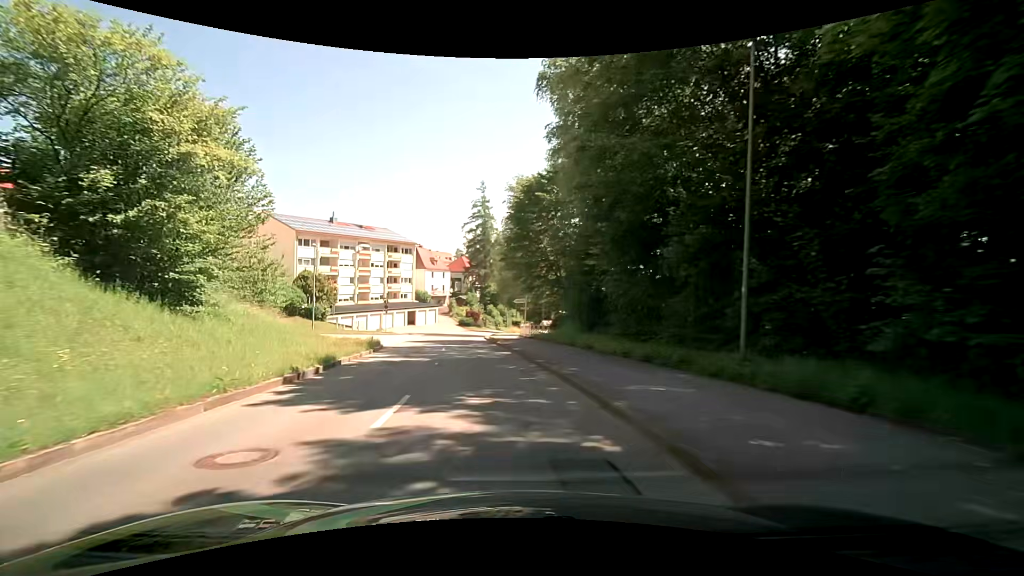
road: tertiary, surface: asphalt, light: Day
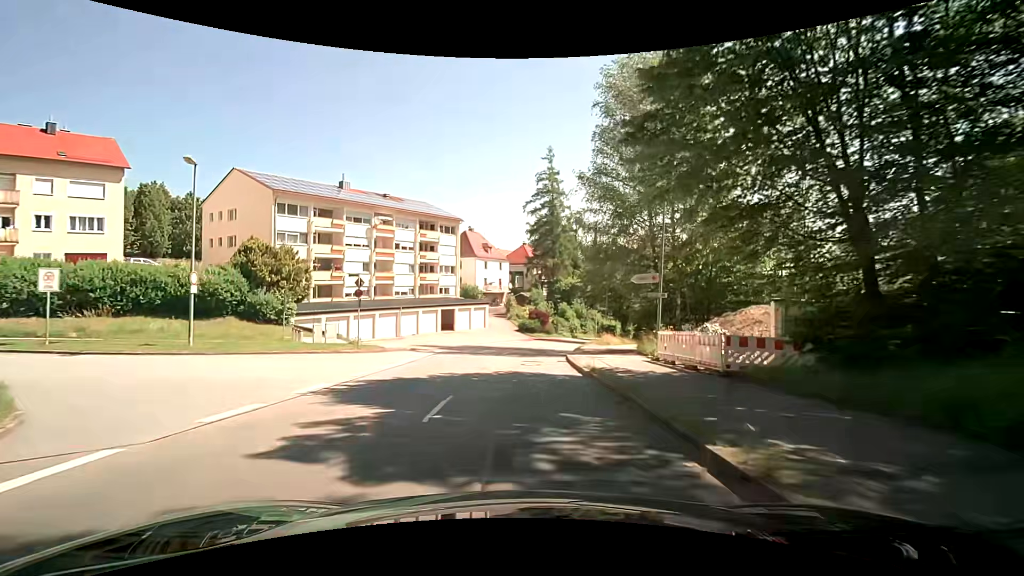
(-2.4, +26.8) m; -8°
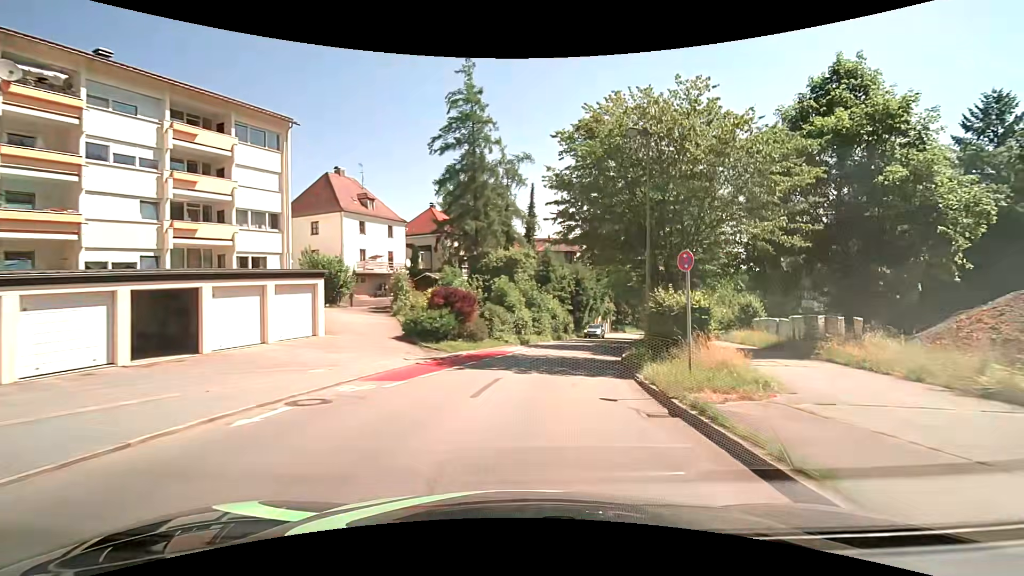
(+1.5, +33.8) m; +9°
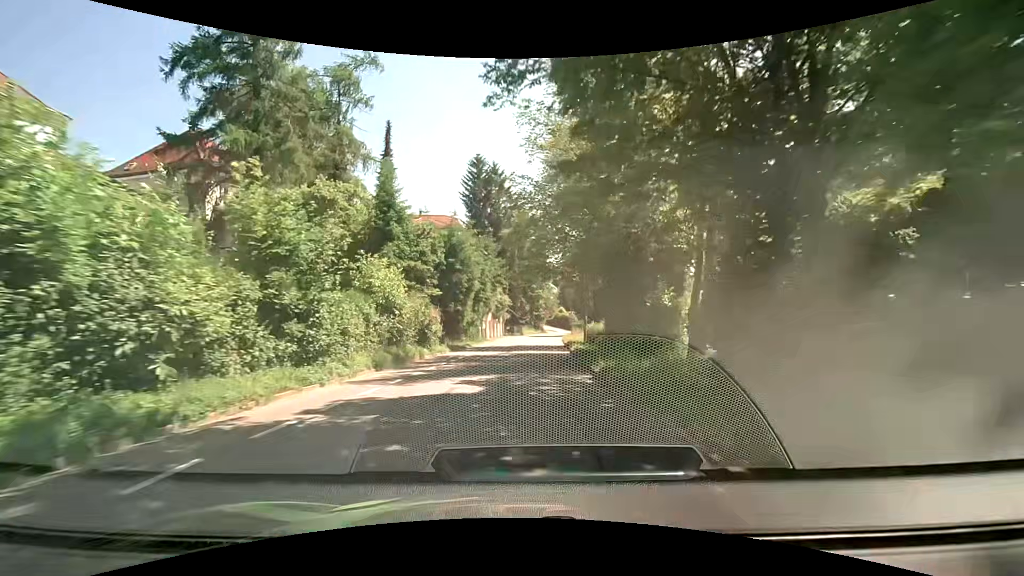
(+3.4, +27.6) m; +12°
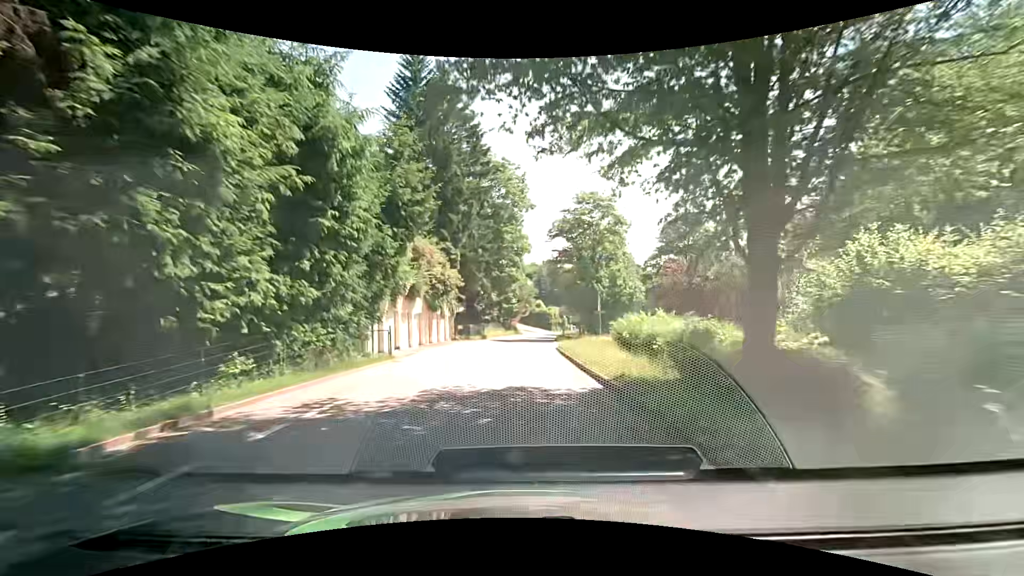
(+1.1, +28.1) m; +4°
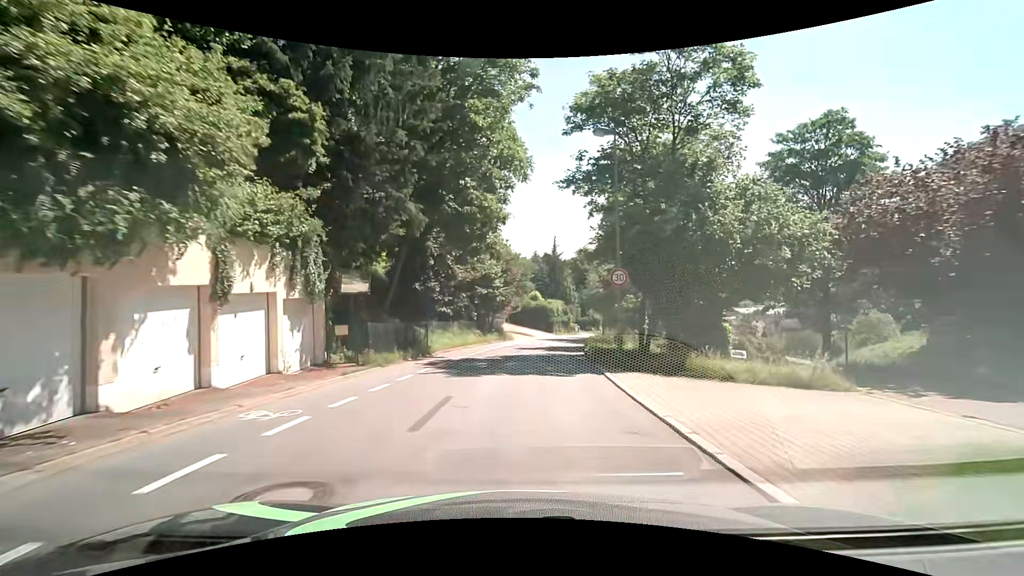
(0.0, +27.6) m; +1°
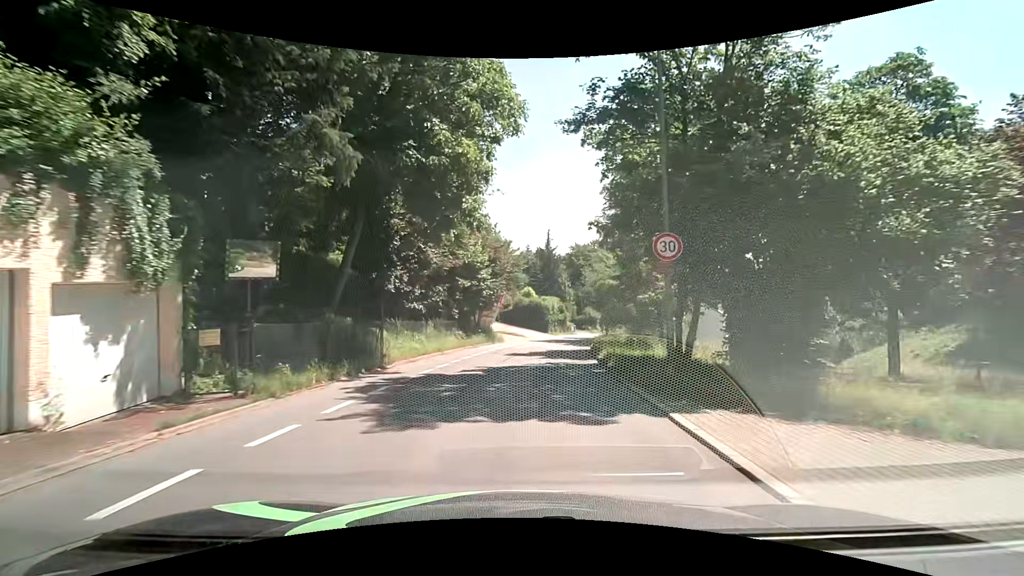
(+0.1, +6.4) m; +1°
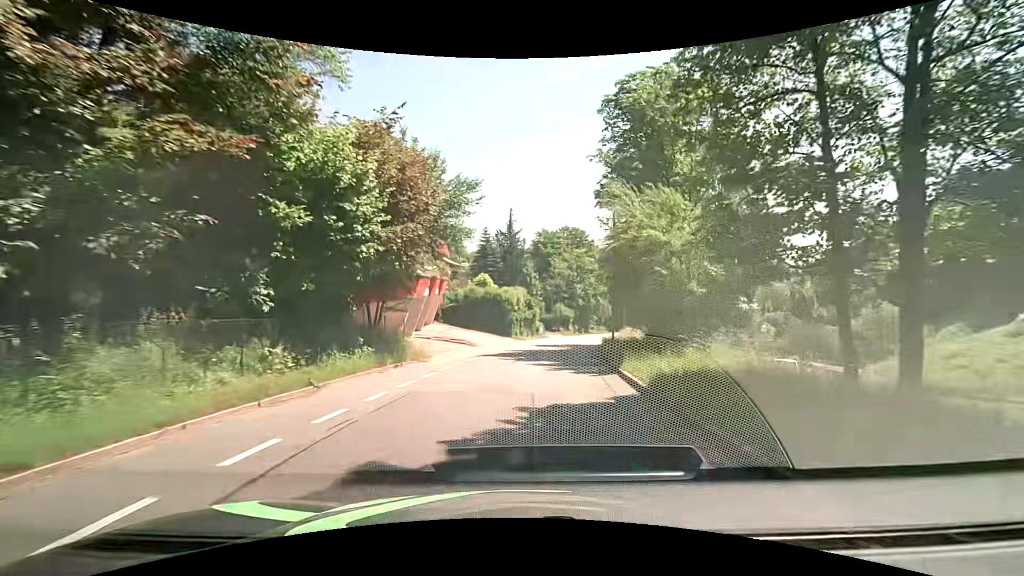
(+0.6, +18.4) m; +4°
(0, +10) (+1, +20) (+3, +30) (+4, +40) (+6, +49) (+8, +59) (+11, +69) (+13, +79) (+16, +88) (+18, +98) m
